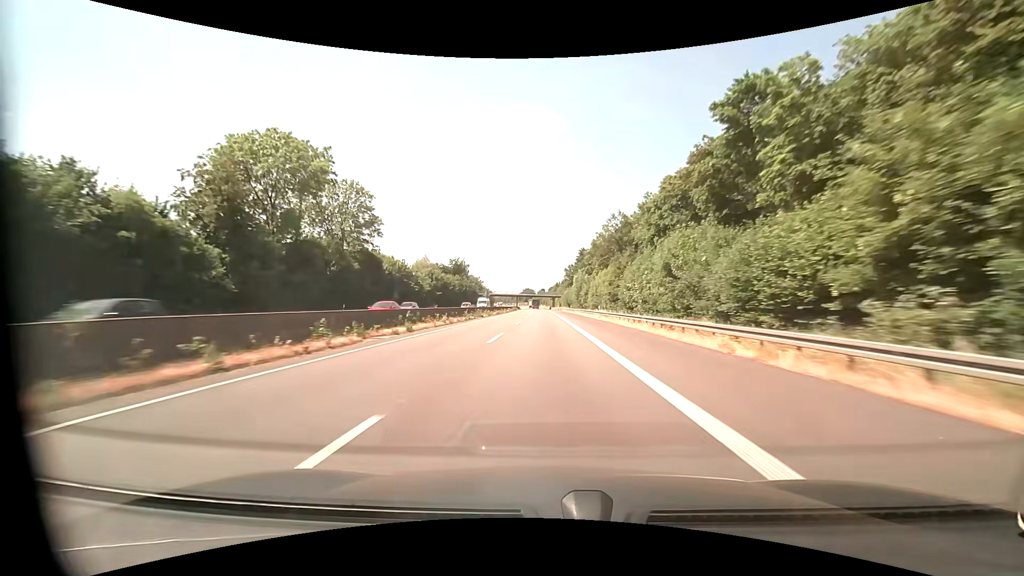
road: motorway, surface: asphalt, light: Day
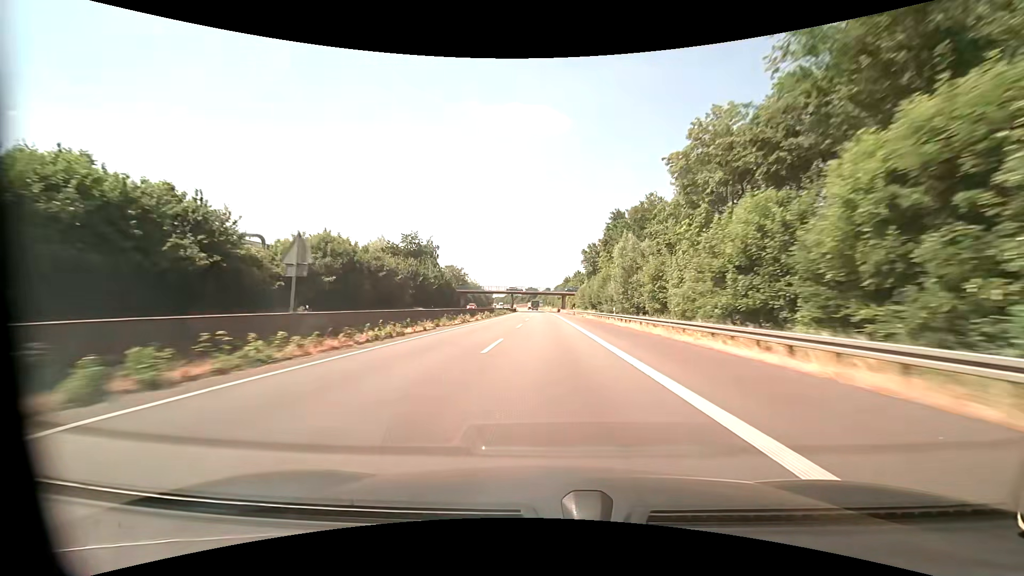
(-1.2, +57.3) m; -1°
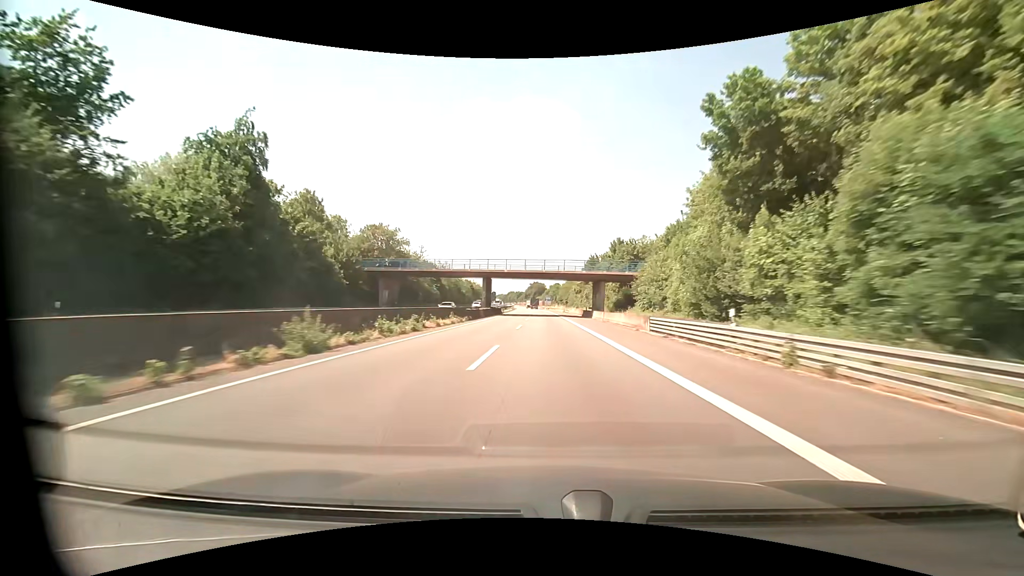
(-0.5, +75.9) m; -1°
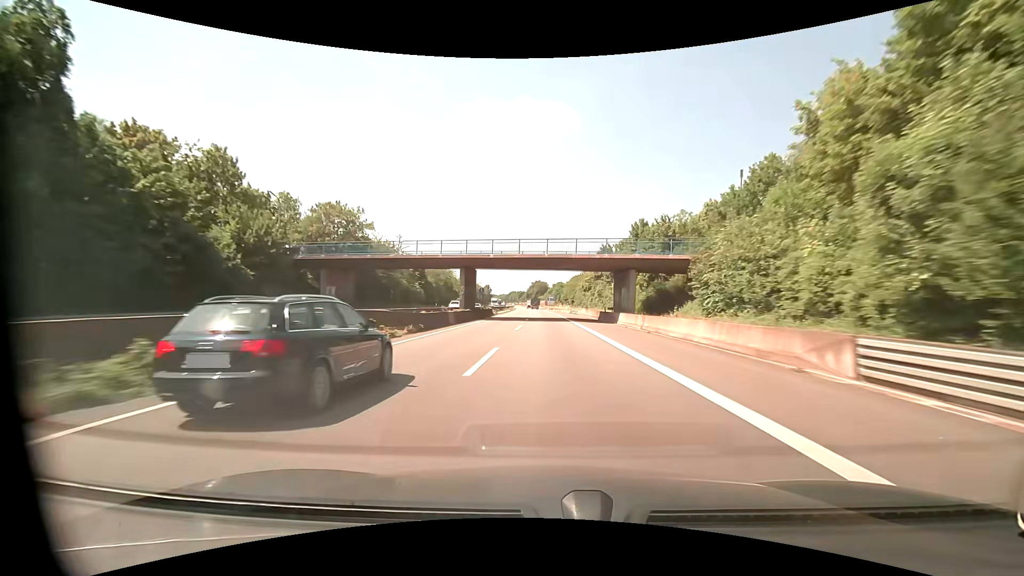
(0.0, +18.7) m; 0°
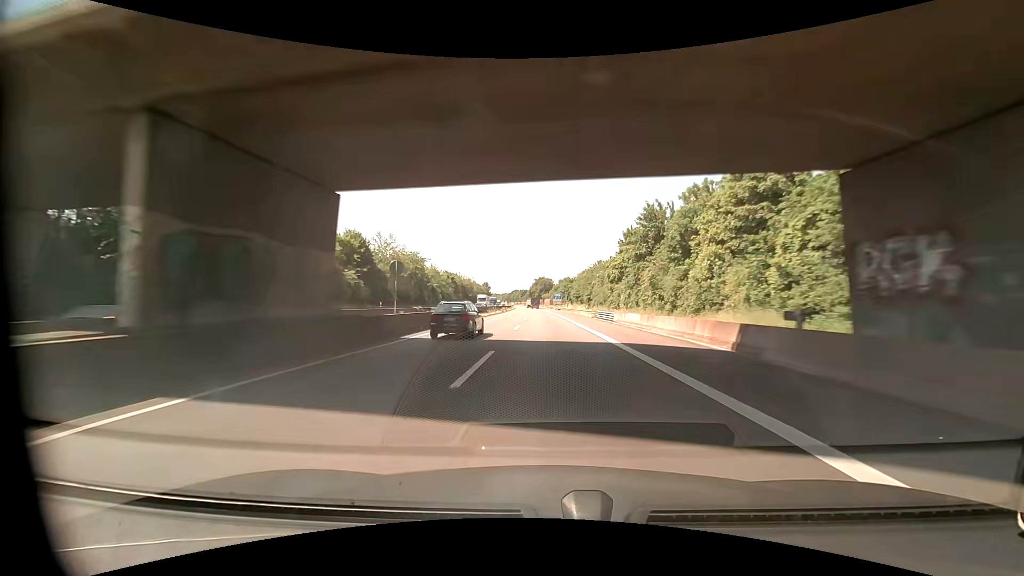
(0.0, +37.2) m; 0°
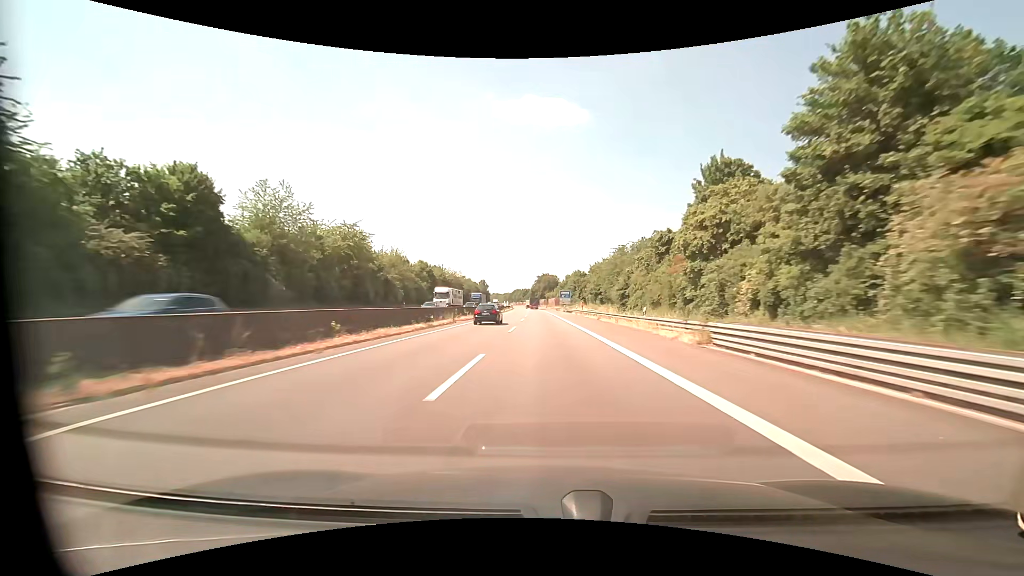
(-0.4, +36.9) m; -1°
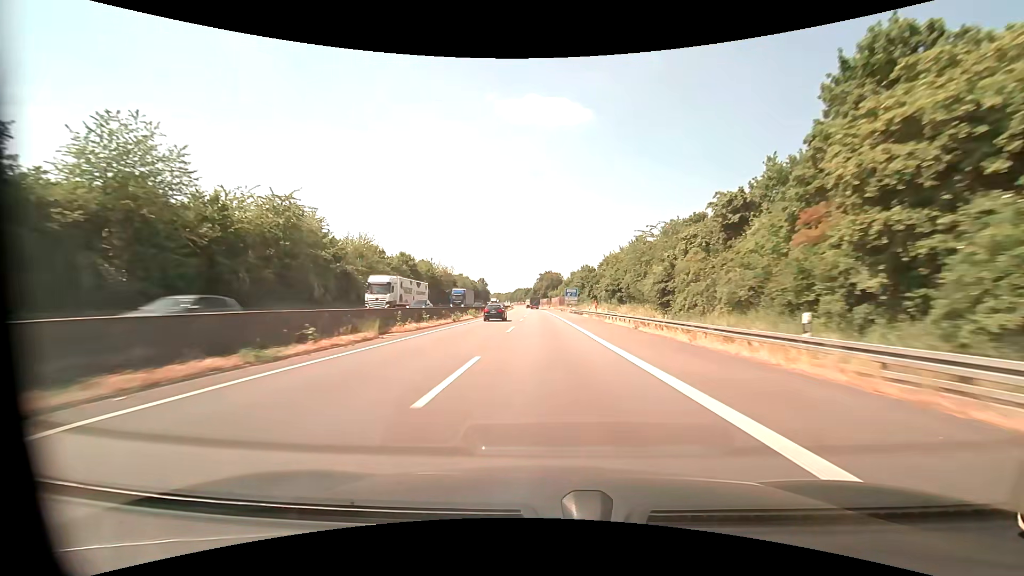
(0.0, +18.3) m; 0°
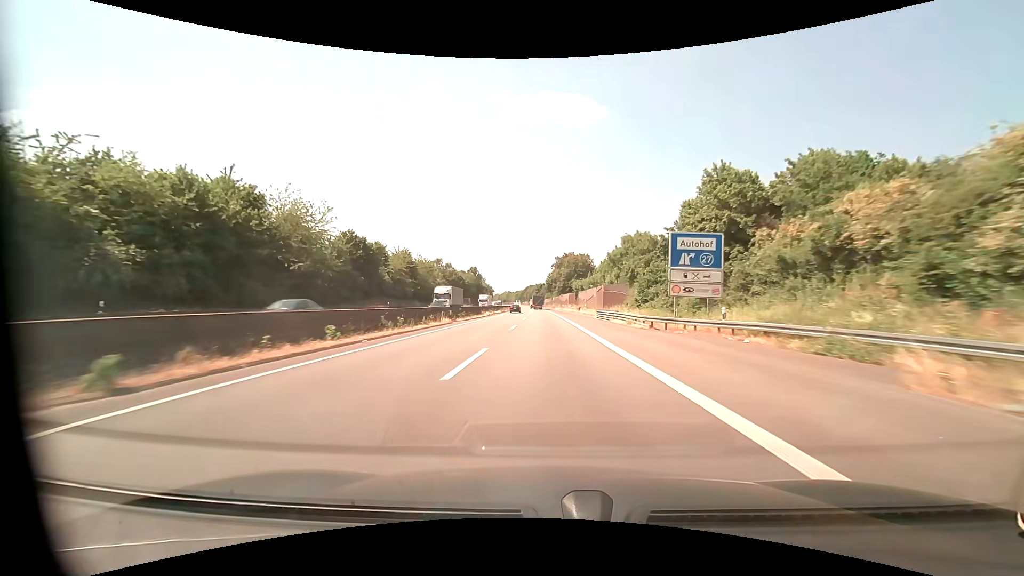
(-1.2, +87.2) m; -2°
(0, +10) (0, +20) (0, +30) (0, +40) (-1, +50) (-1, +60) (-1, +70) (-1, +80) (-1, +90) (-2, +100) m
